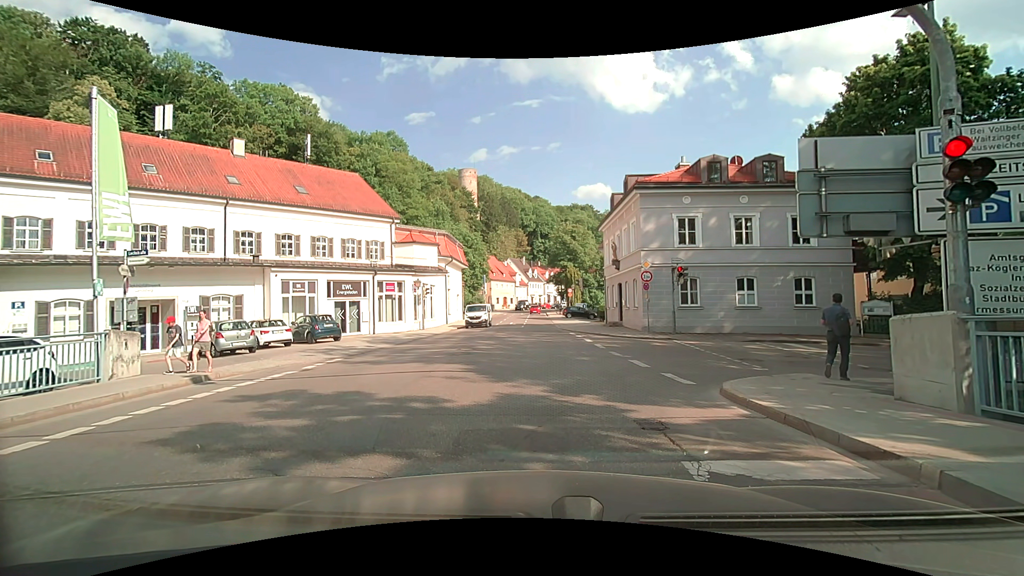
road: residential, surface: asphalt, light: Day
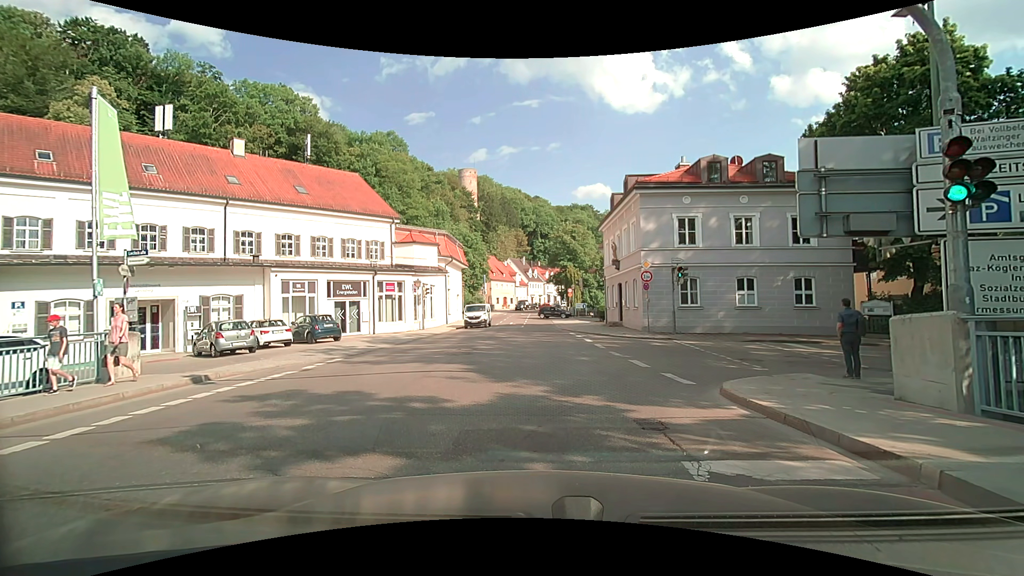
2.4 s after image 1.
(0.0, 0.0) m; 0°
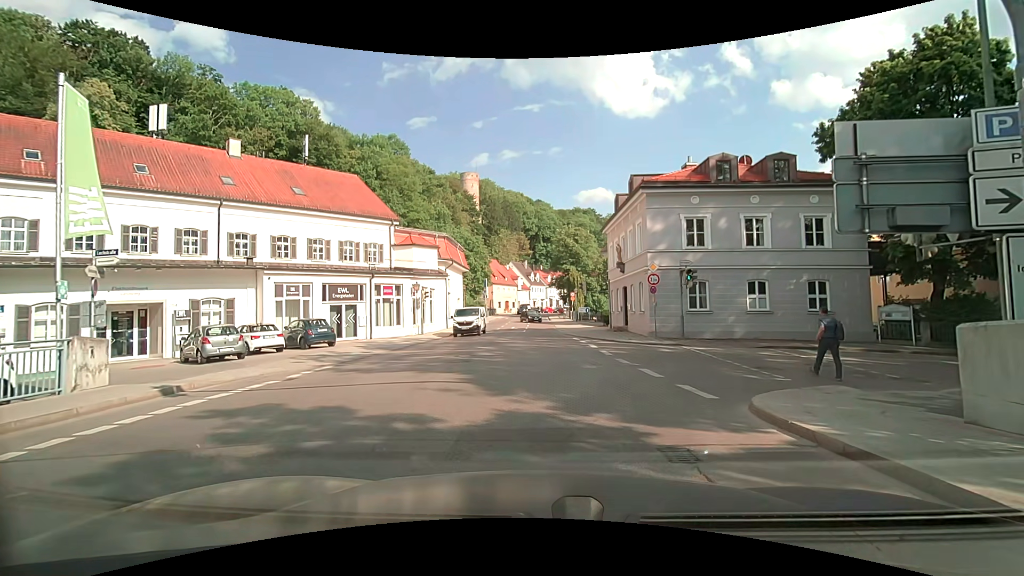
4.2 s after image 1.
(0.0, +1.1) m; 0°
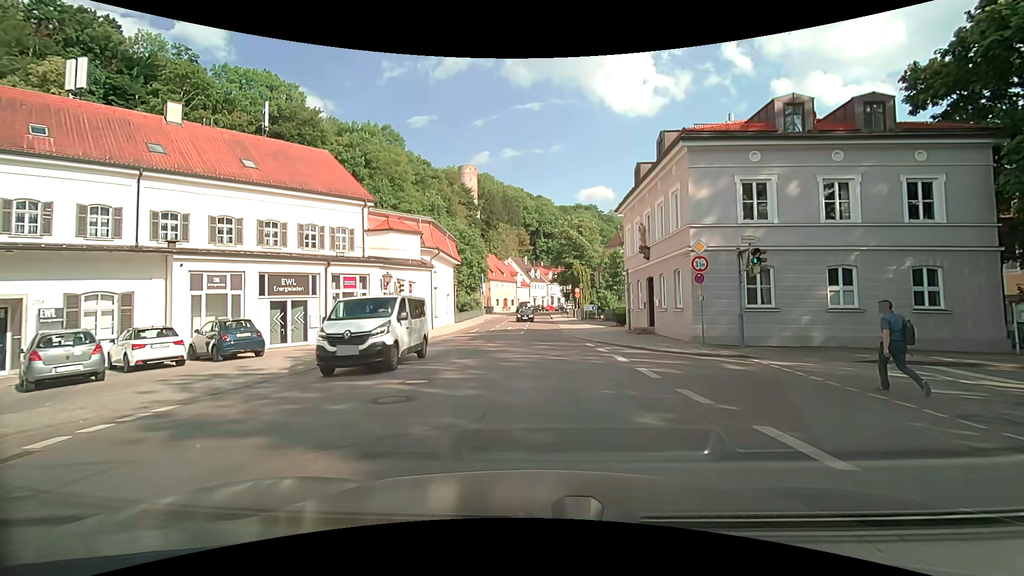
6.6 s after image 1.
(+0.1, +7.2) m; 0°
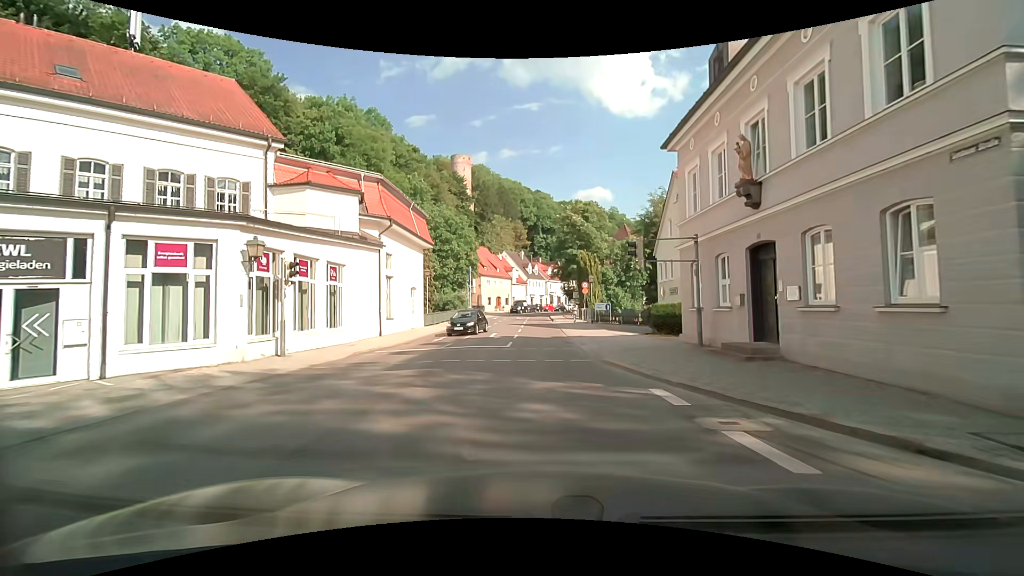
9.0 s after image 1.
(+0.2, +13.0) m; +1°
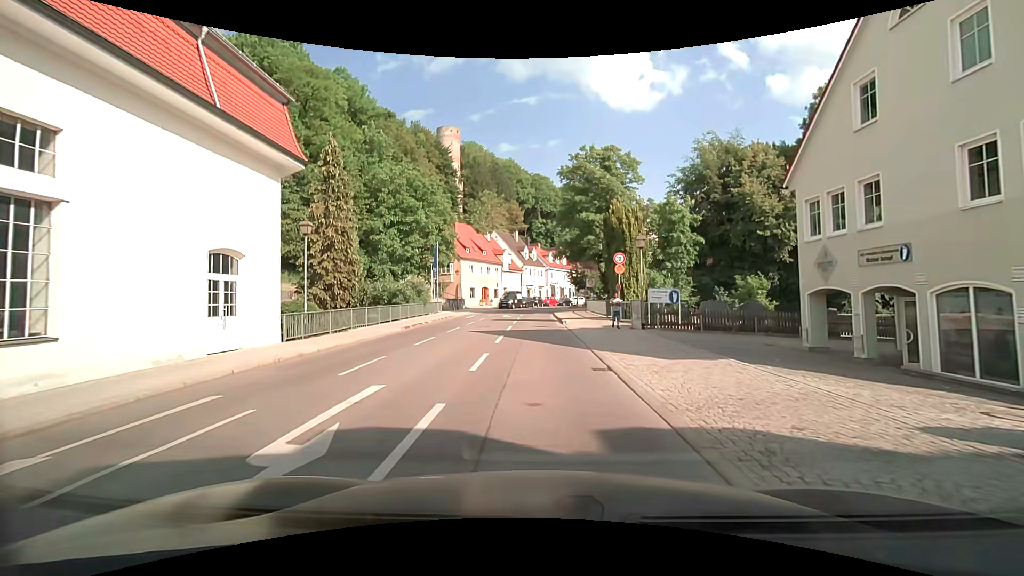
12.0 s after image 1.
(+0.3, +21.5) m; +1°
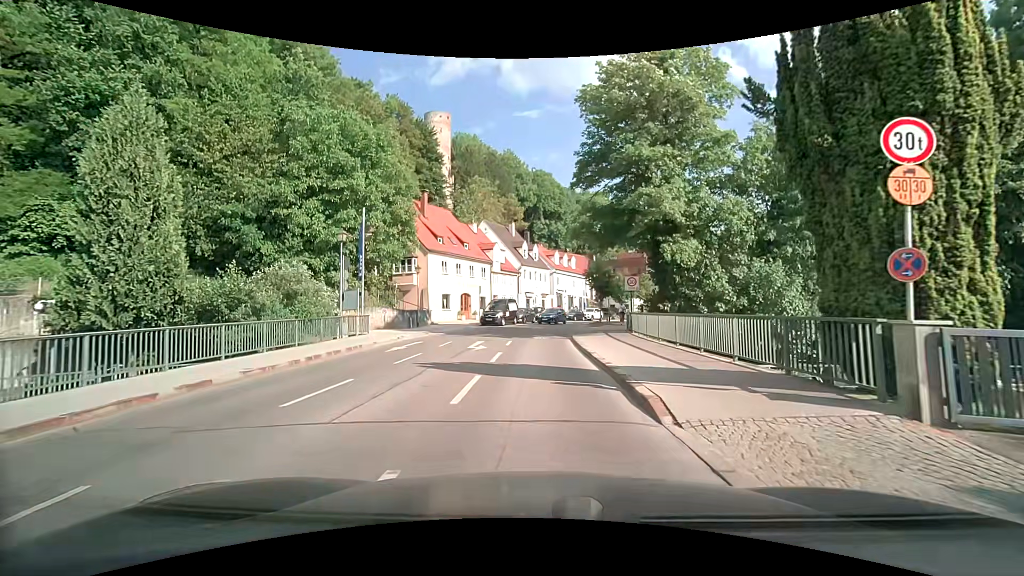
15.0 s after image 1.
(-0.3, +20.6) m; -1°
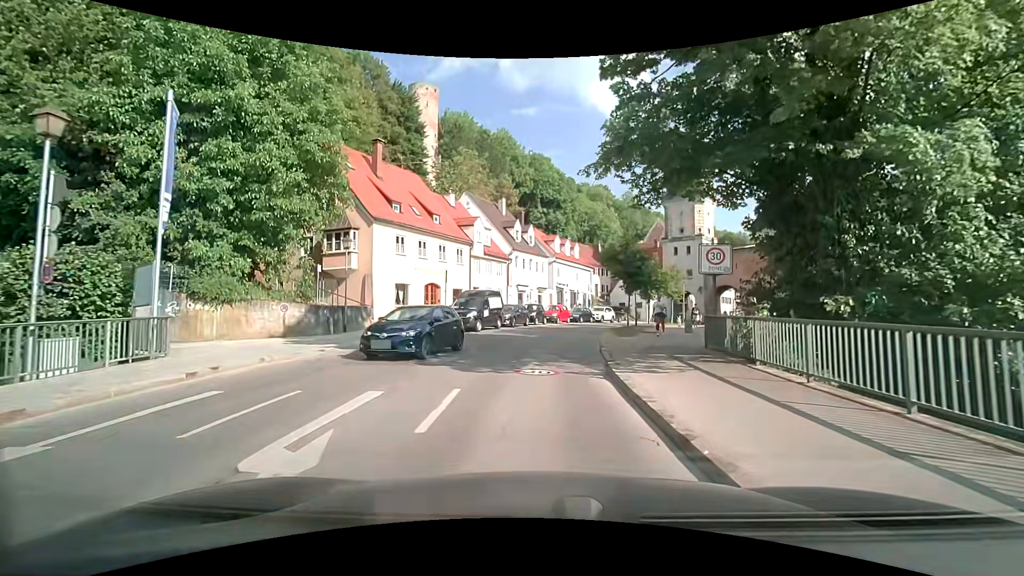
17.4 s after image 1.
(0.0, +14.0) m; 0°
